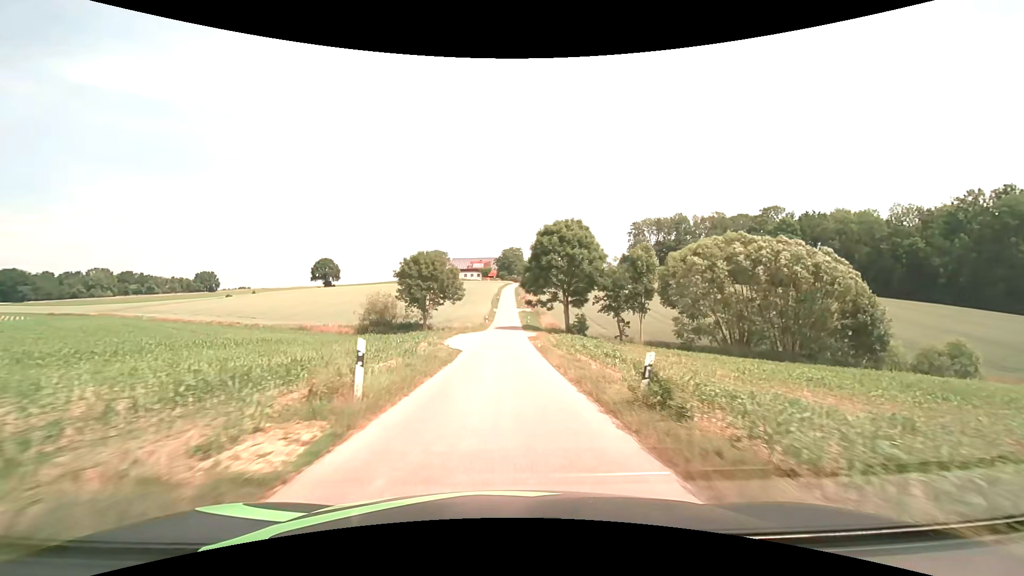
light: Day
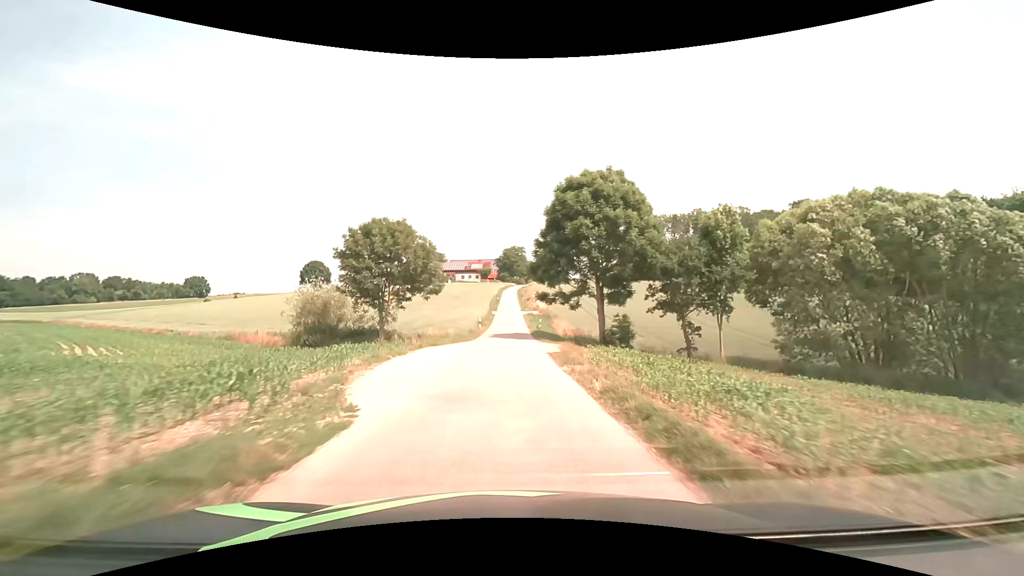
(0.0, +17.5) m; 0°
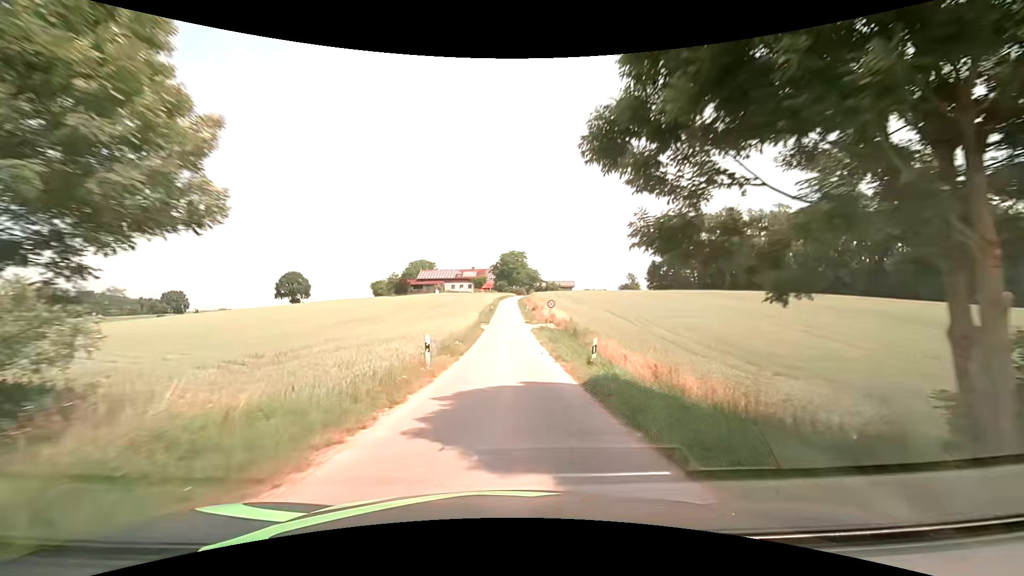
(+0.1, +25.7) m; 0°
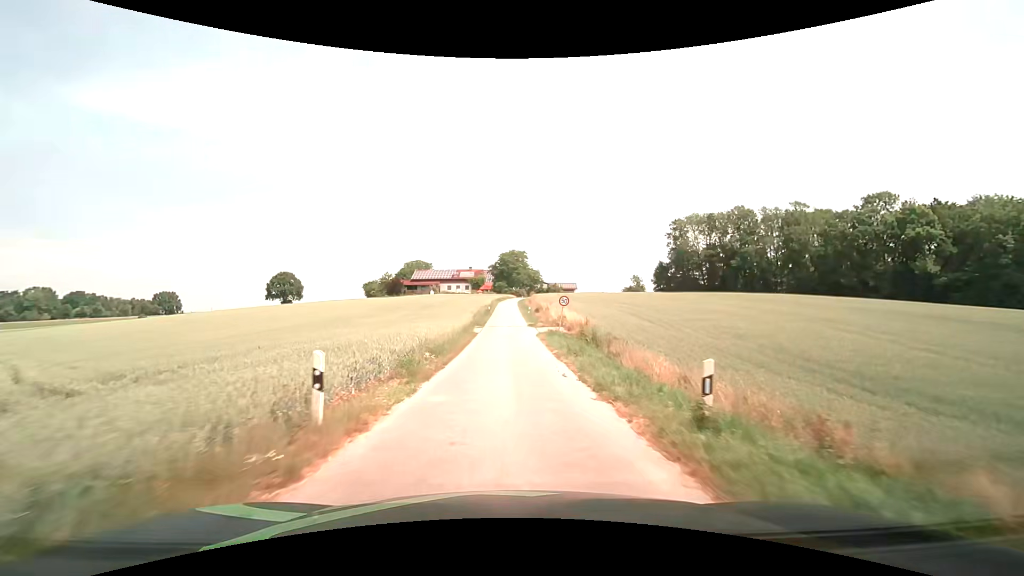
(0.0, +8.3) m; +1°
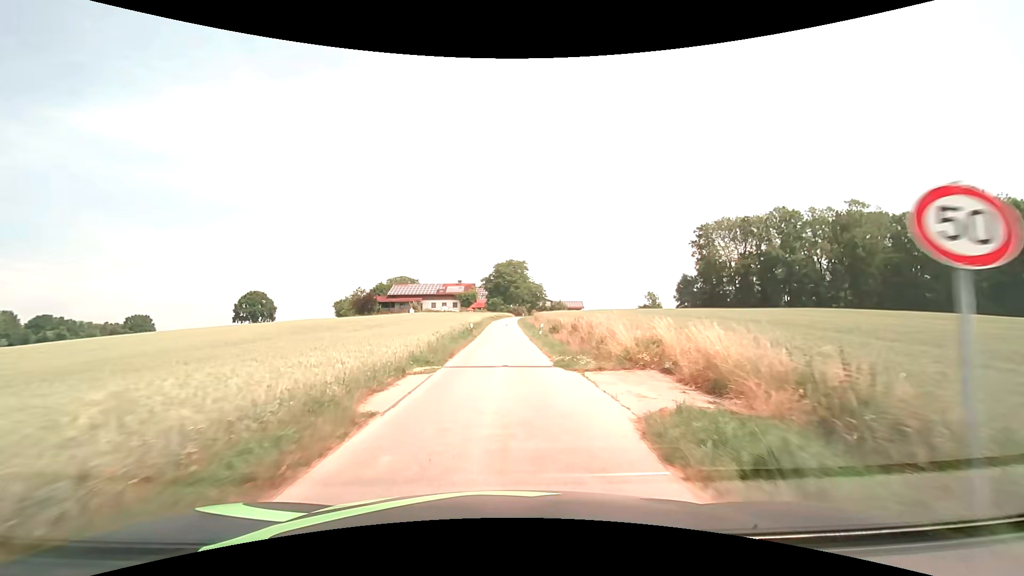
(0.0, +24.1) m; 0°
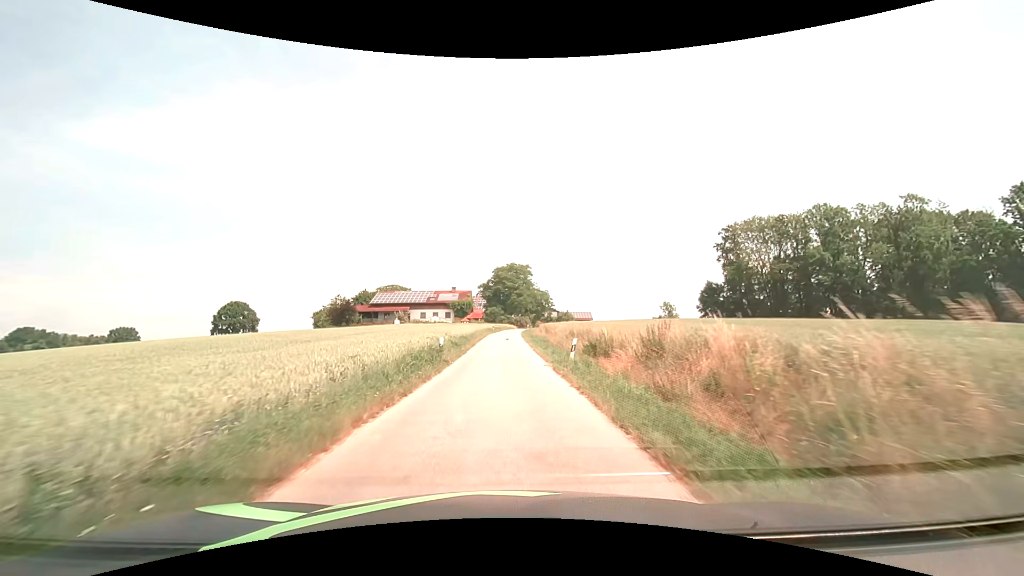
(0.0, +15.5) m; 0°
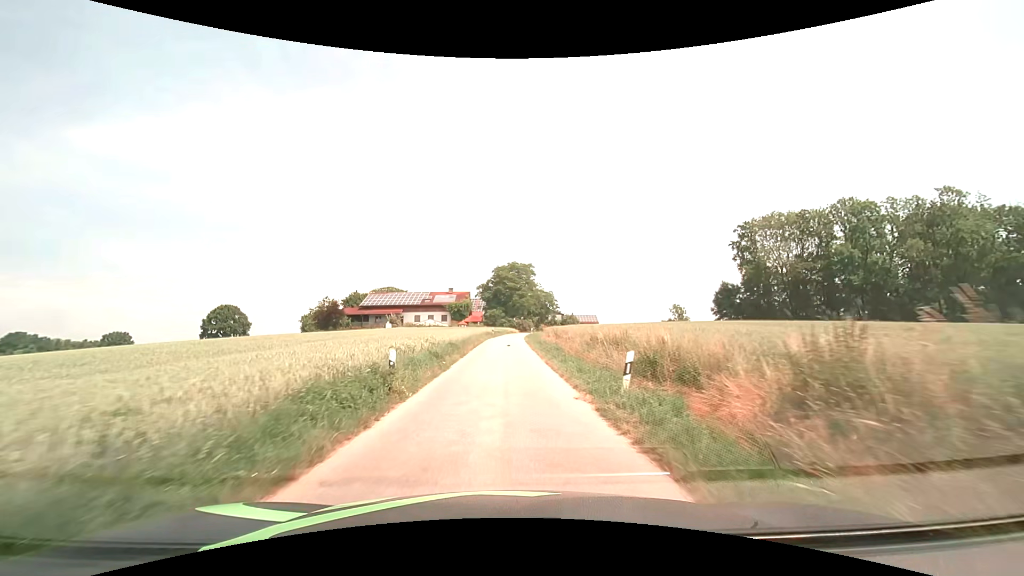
(0.0, +7.6) m; 0°
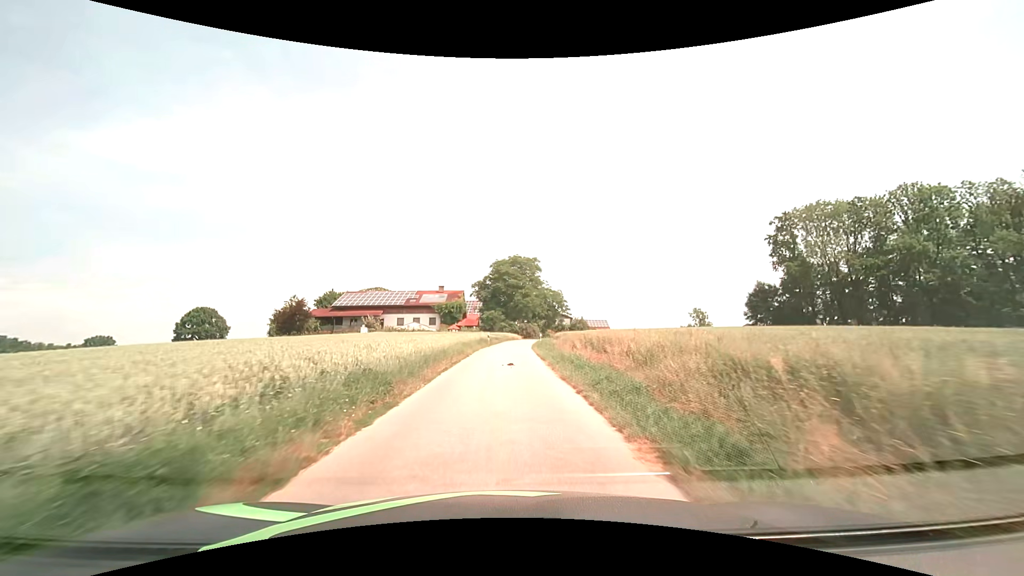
(0.0, +15.0) m; 0°
(0, +10) (0, +20) (0, +30) (0, +40) (+1, +50) (+3, +60) (+5, +69) (+9, +79) (+12, +88) (+16, +98) m
